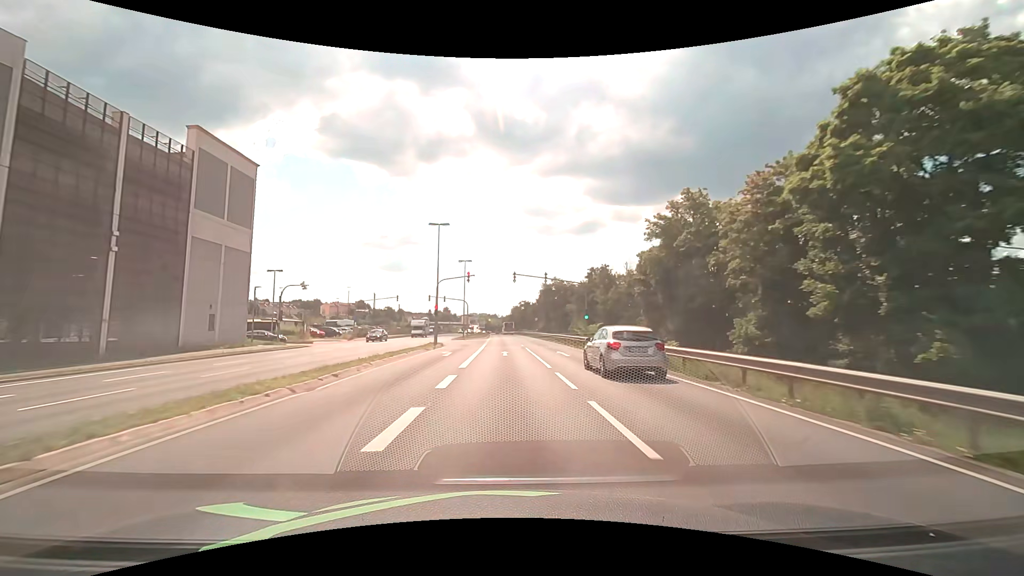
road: primary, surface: asphalt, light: Day
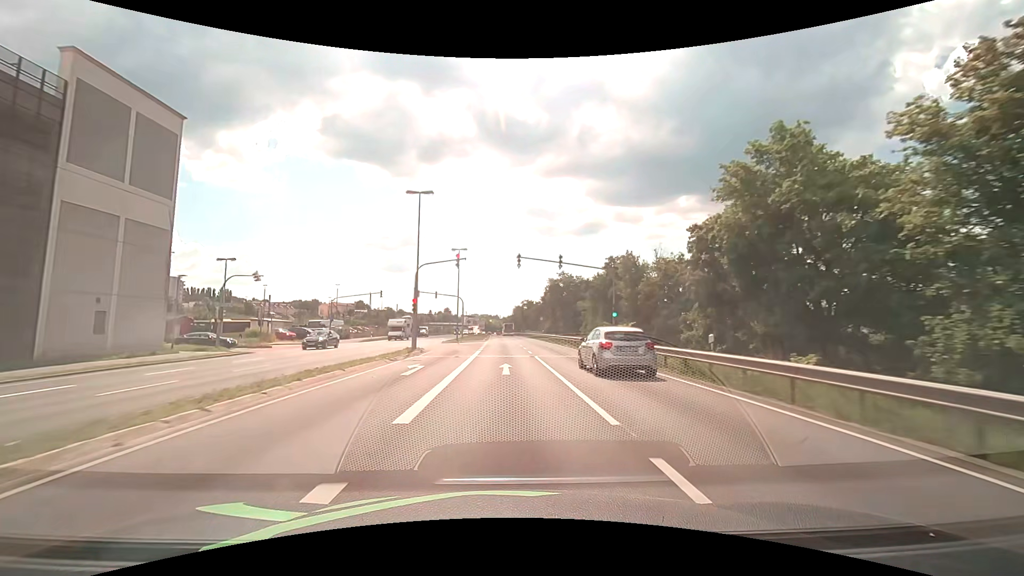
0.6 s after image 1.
(0.0, +10.2) m; 0°
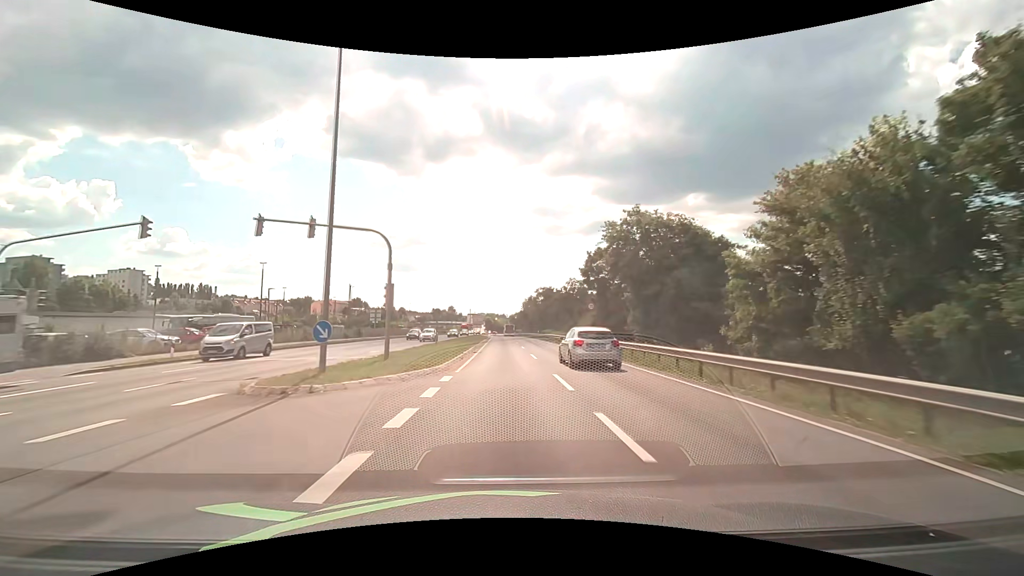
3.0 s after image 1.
(-0.2, +41.5) m; -1°
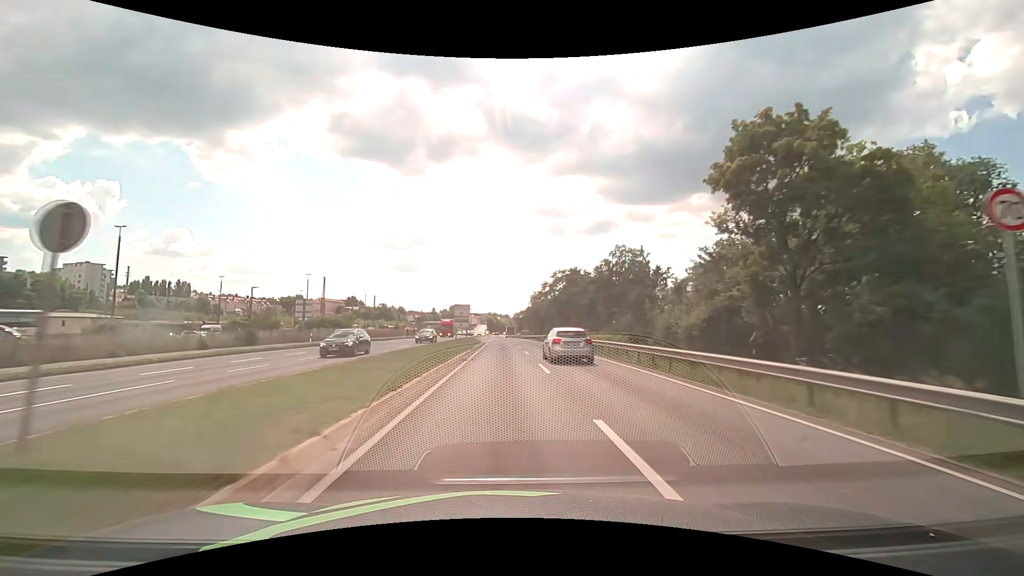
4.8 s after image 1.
(0.0, +31.6) m; 0°
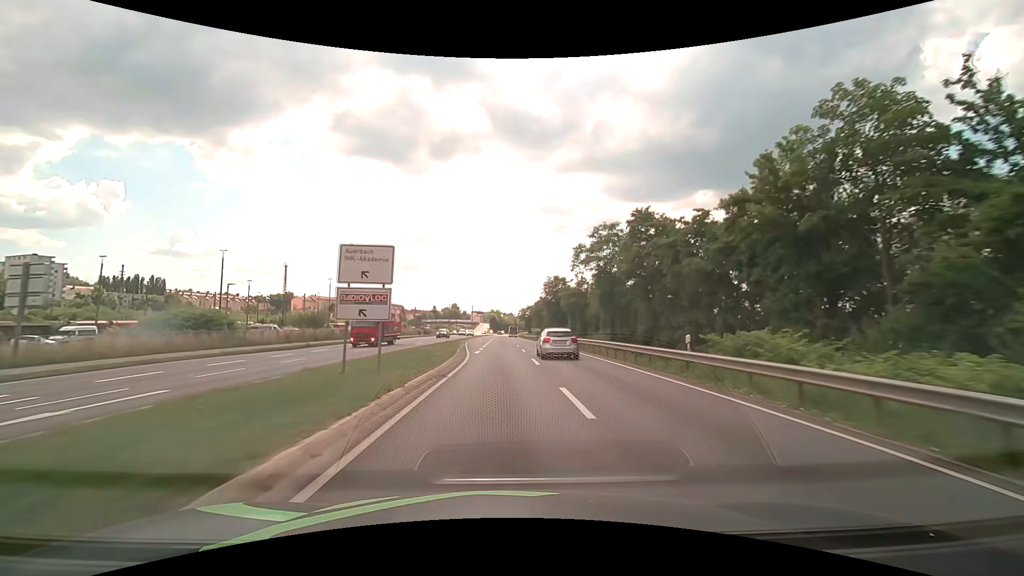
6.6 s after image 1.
(-0.1, +31.9) m; 0°
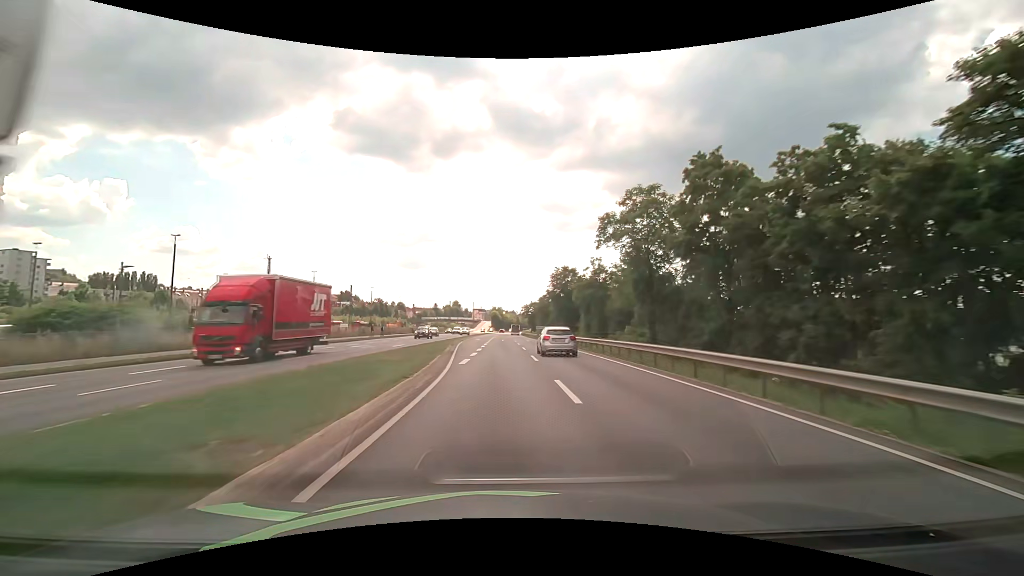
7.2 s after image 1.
(0.0, +10.7) m; 0°
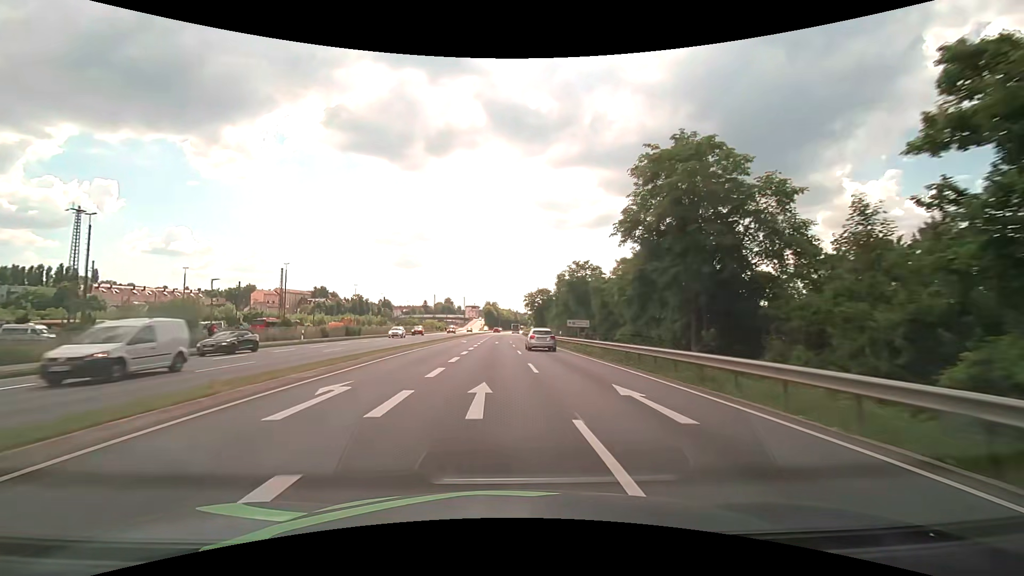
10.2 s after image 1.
(-0.1, +53.7) m; 0°
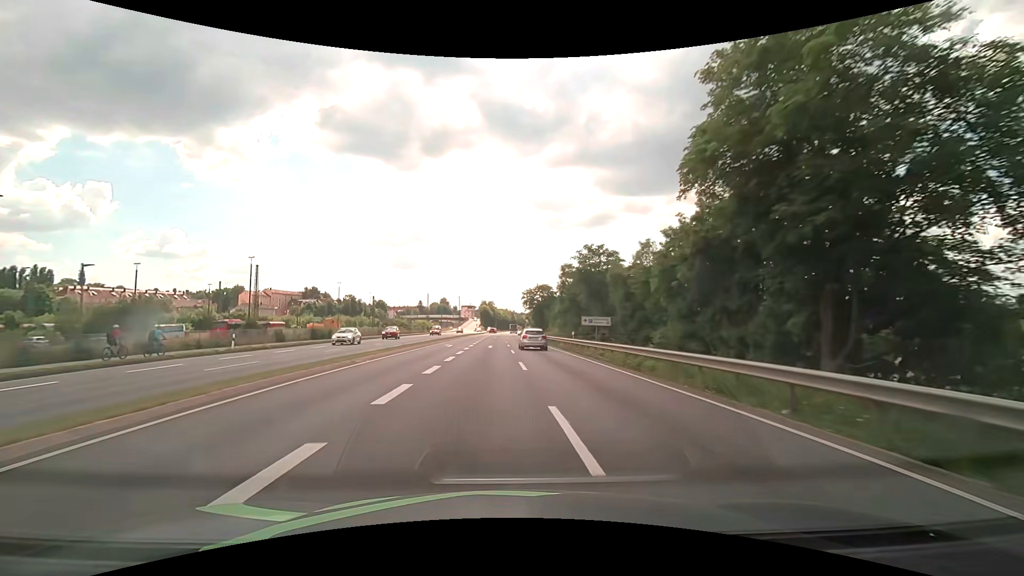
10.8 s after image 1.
(0.0, +10.8) m; 0°
(0, +10) (0, +20) (0, +30) (0, +40) (+1, +50) (+1, +60) (+1, +70) (+1, +80) (+1, +90) (+1, +100) m
